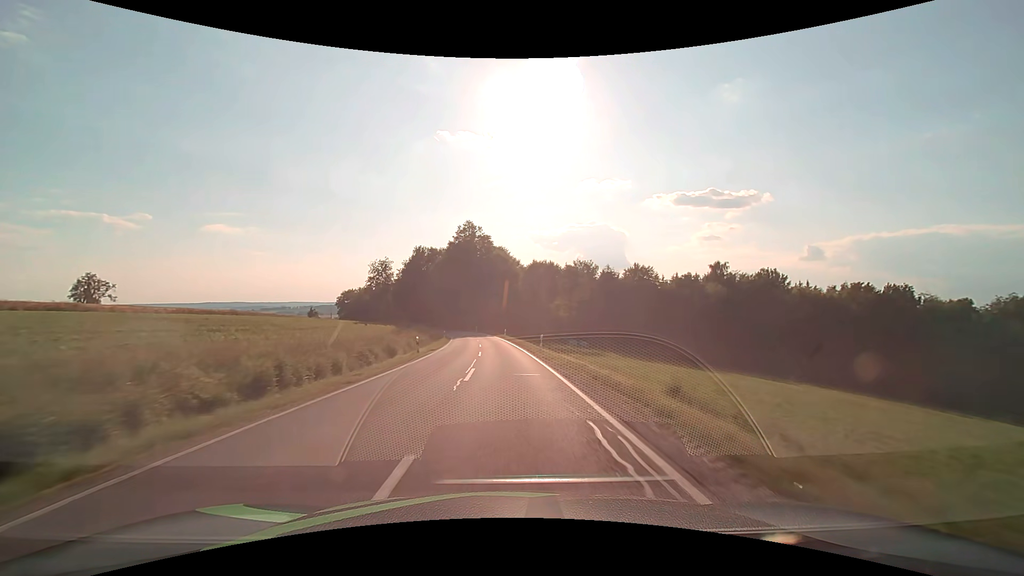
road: secondary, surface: asphalt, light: Day
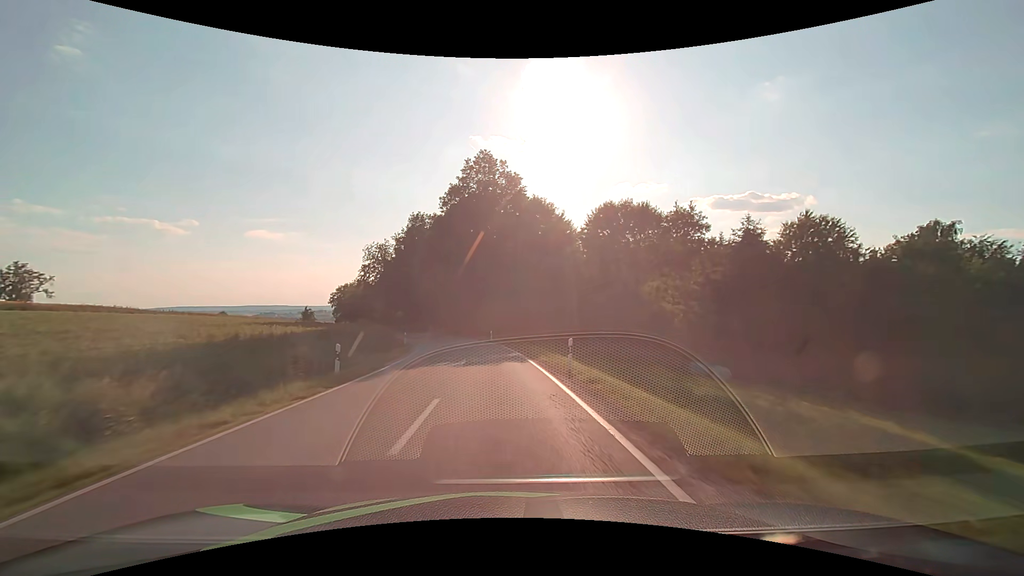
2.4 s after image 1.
(-1.1, +42.9) m; -4°
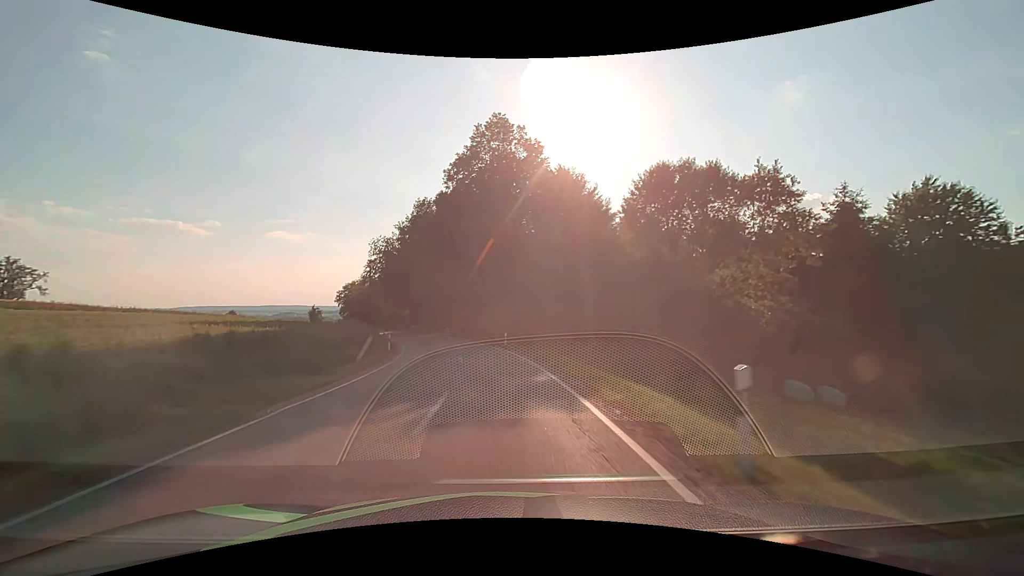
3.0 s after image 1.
(-0.2, +10.7) m; -2°
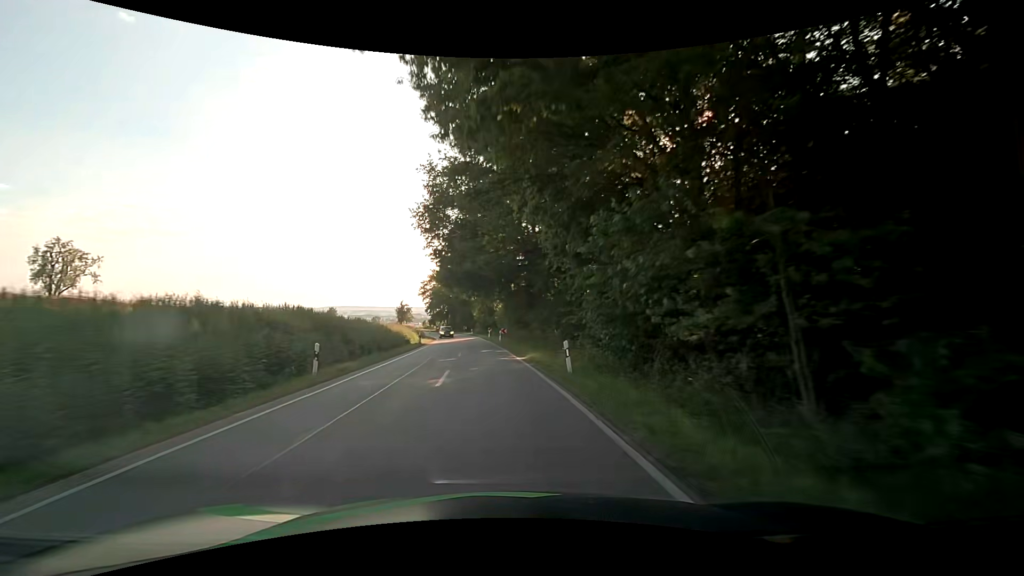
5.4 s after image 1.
(-4.7, +42.4) m; -13°
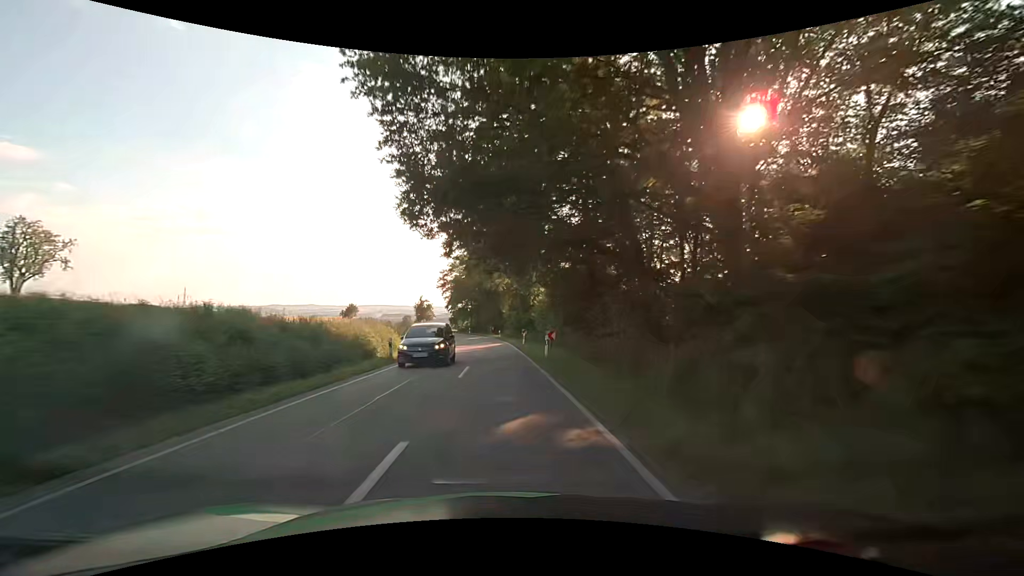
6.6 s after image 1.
(-0.9, +21.4) m; -4°
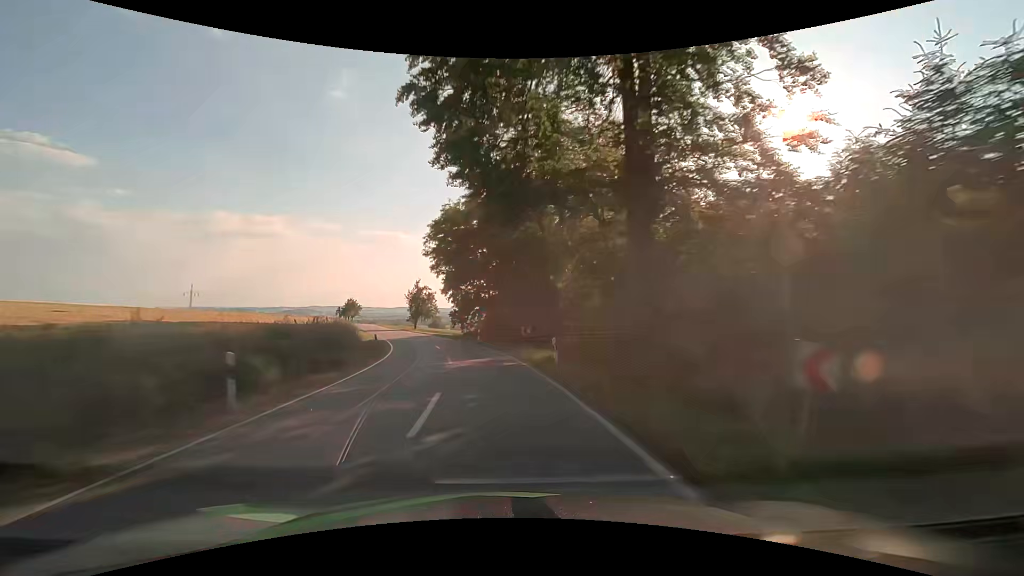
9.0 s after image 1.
(-0.8, +43.2) m; -3°
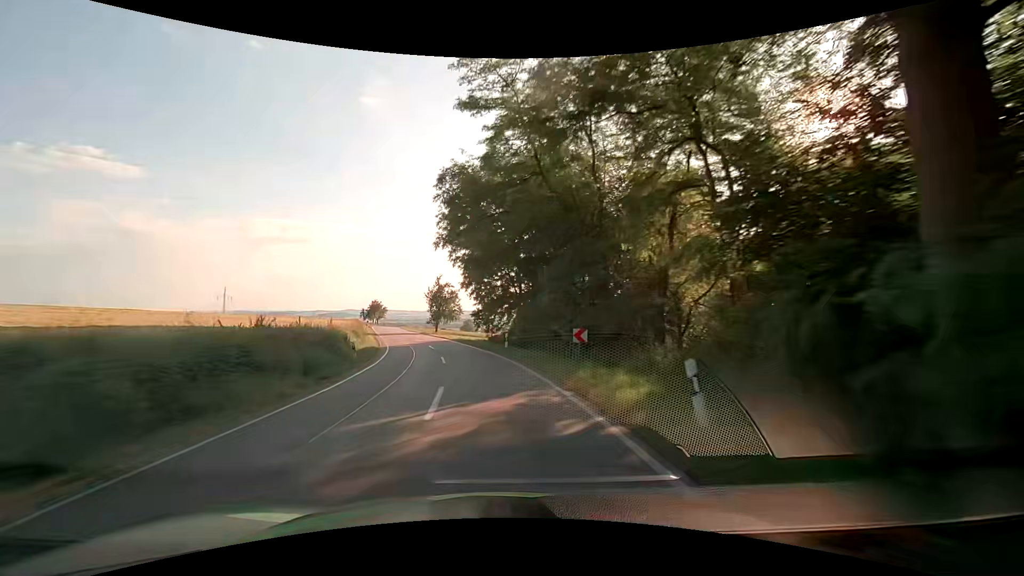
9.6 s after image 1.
(-0.3, +10.8) m; -4°
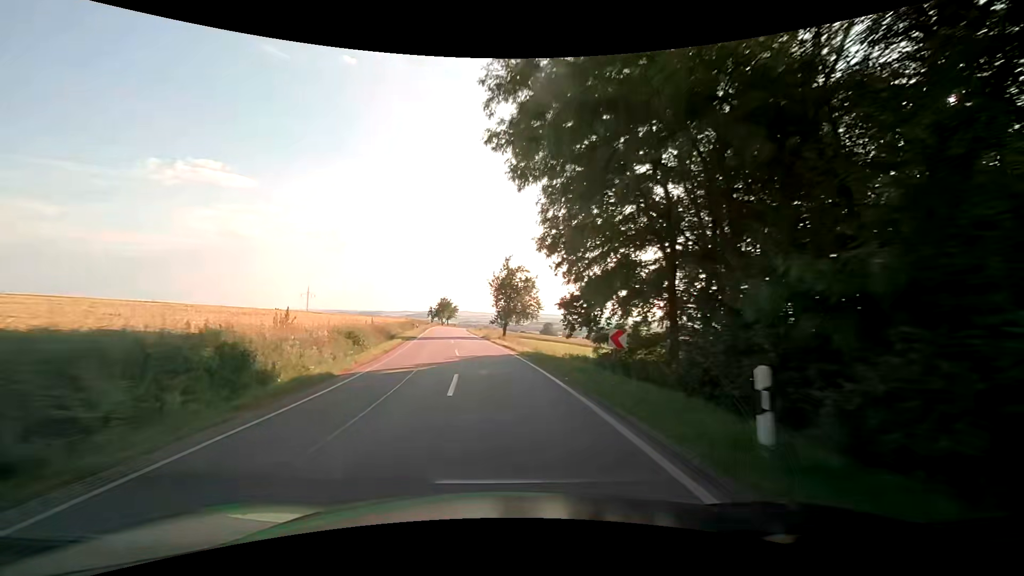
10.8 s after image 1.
(-1.6, +21.4) m; -9°
(0, +10) (-1, +20) (-2, +30) (-4, +40) (-5, +50) (-6, +60) (-8, +70) (-9, +79) (-10, +89) (-11, +99) m
